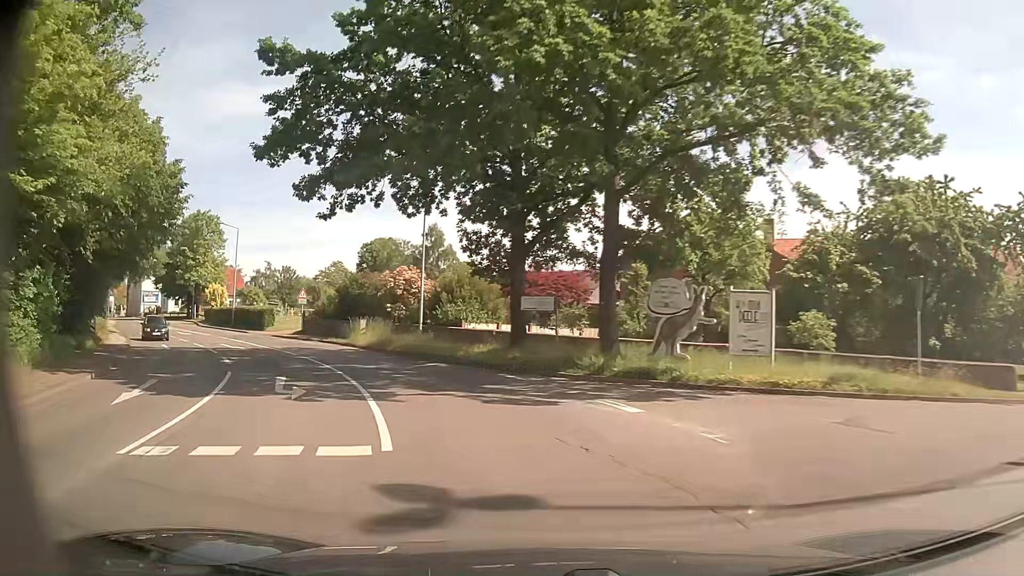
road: secondary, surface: asphalt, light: Day
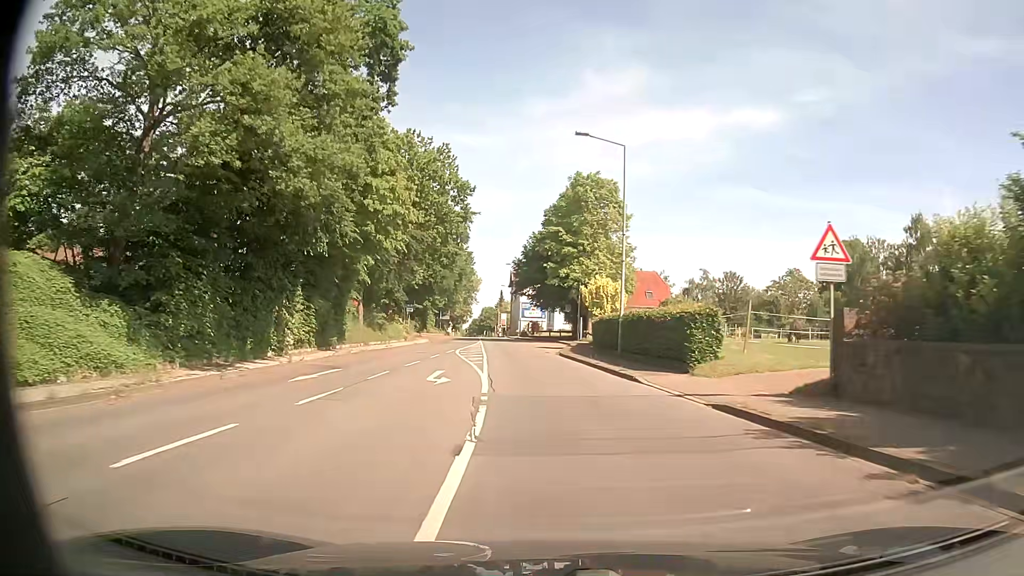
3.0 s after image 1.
(-13.1, +33.5) m; -38°
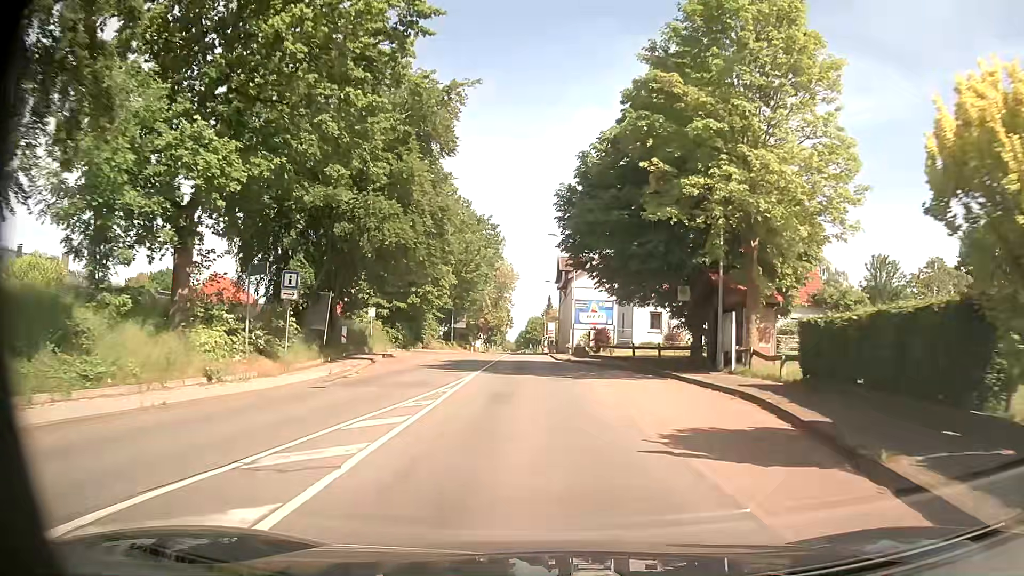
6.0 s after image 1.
(-1.0, +36.8) m; -4°
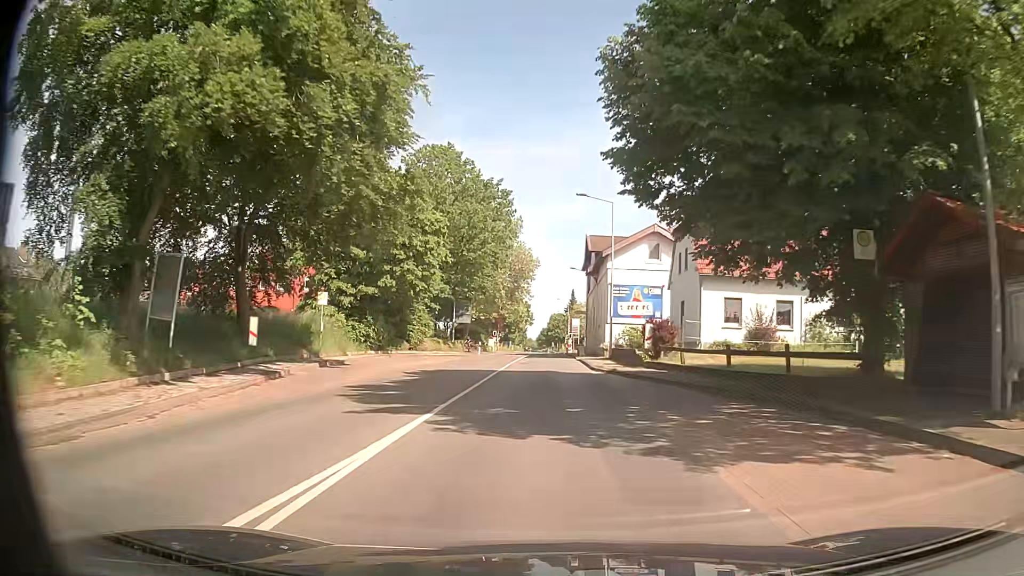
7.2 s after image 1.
(-0.3, +15.1) m; -1°
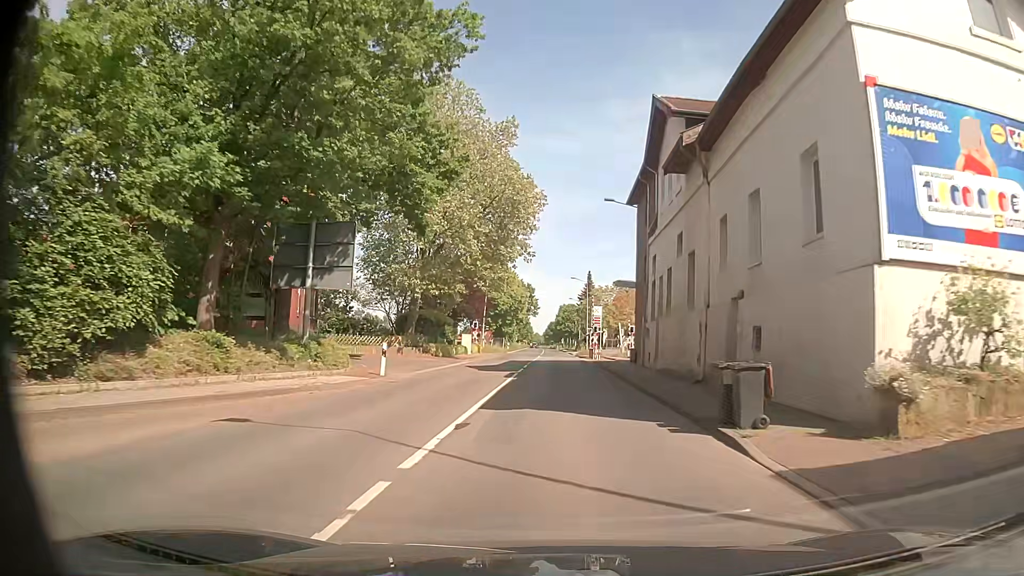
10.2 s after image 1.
(-0.4, +37.3) m; -2°
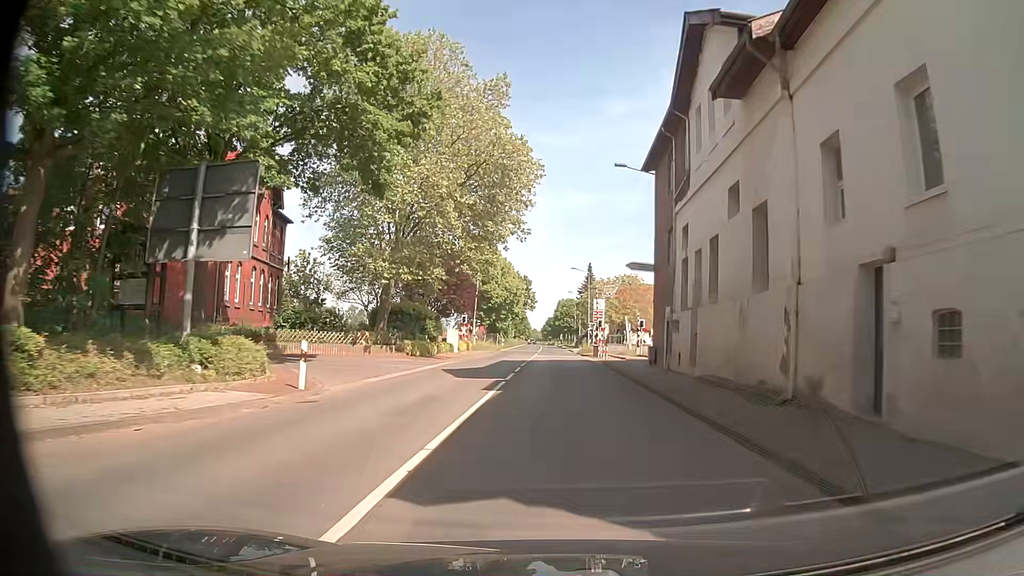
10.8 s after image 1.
(0.0, +7.5) m; -1°
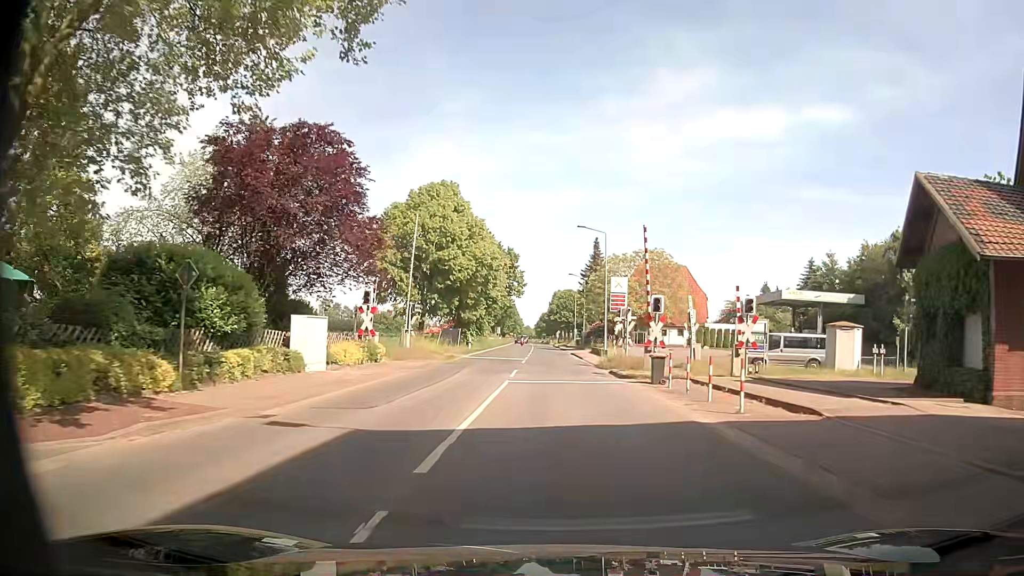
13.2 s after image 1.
(+0.7, +30.0) m; +2°
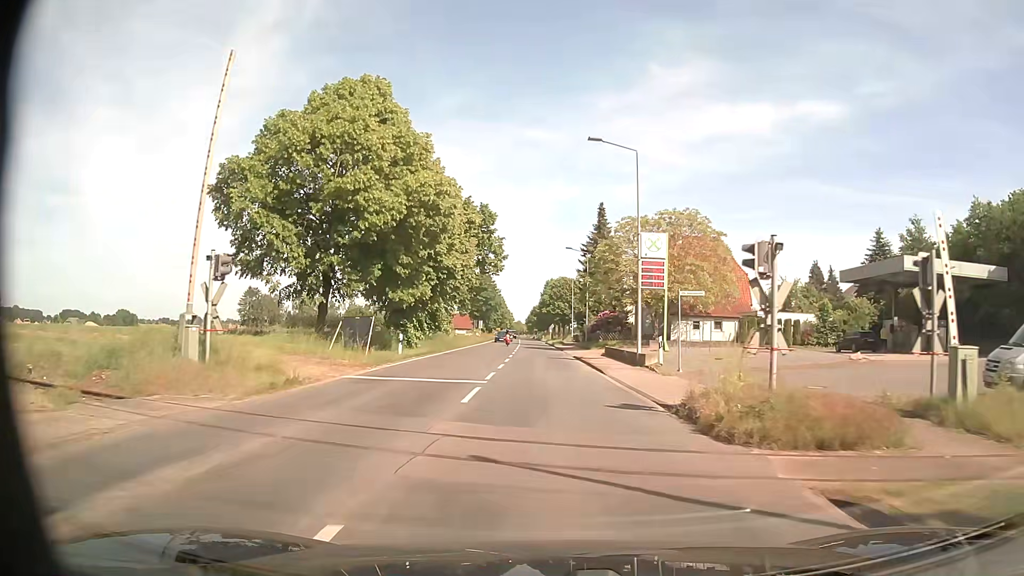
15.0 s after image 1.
(-0.1, +22.7) m; 0°
(0, +10) (0, +20) (0, +30) (0, +40) (0, +50) (-1, +60) (-1, +70) (-1, +80) (-2, +90) (-2, +100) m
